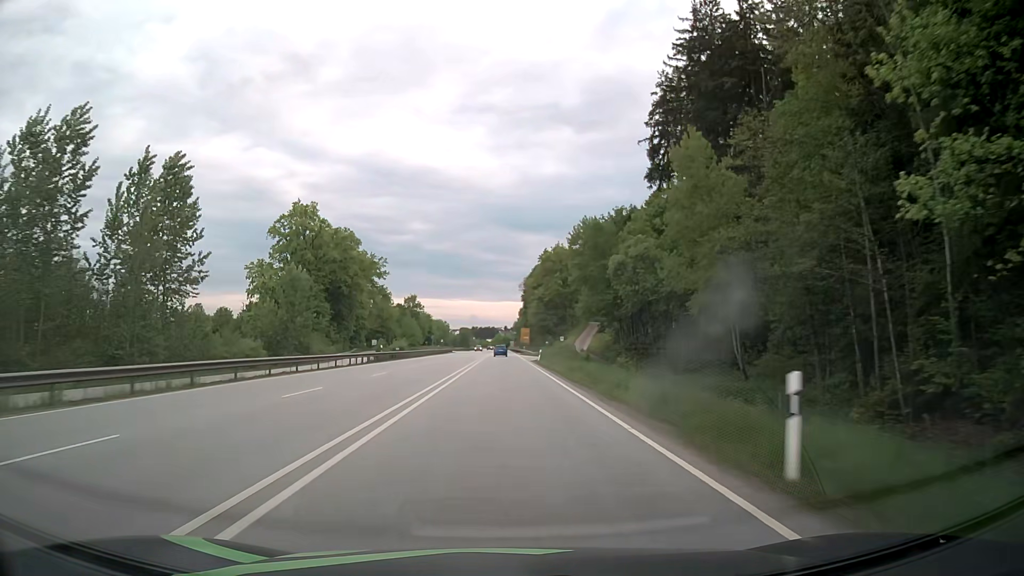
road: primary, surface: asphalt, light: Day
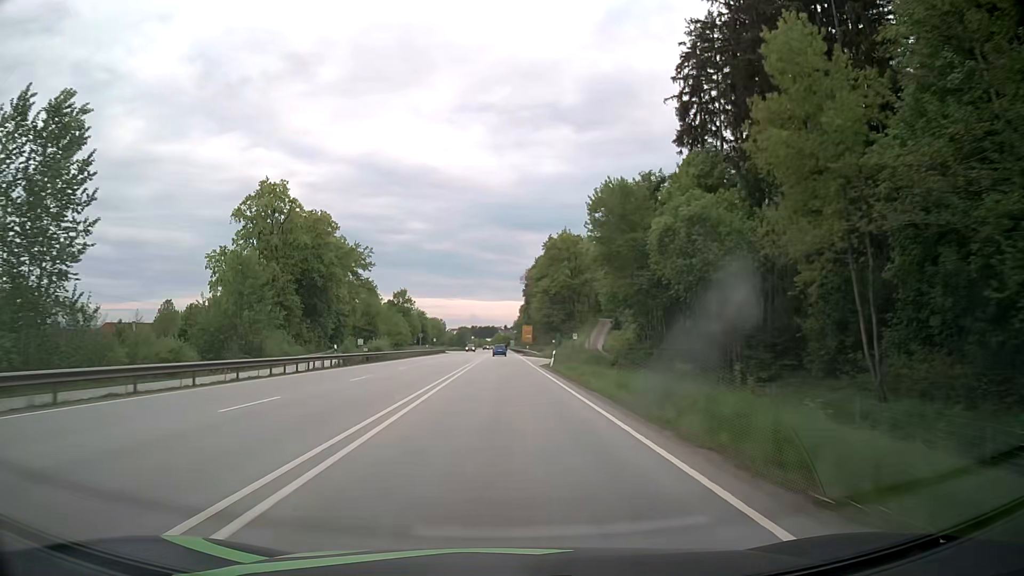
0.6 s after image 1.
(0.0, +15.8) m; 0°
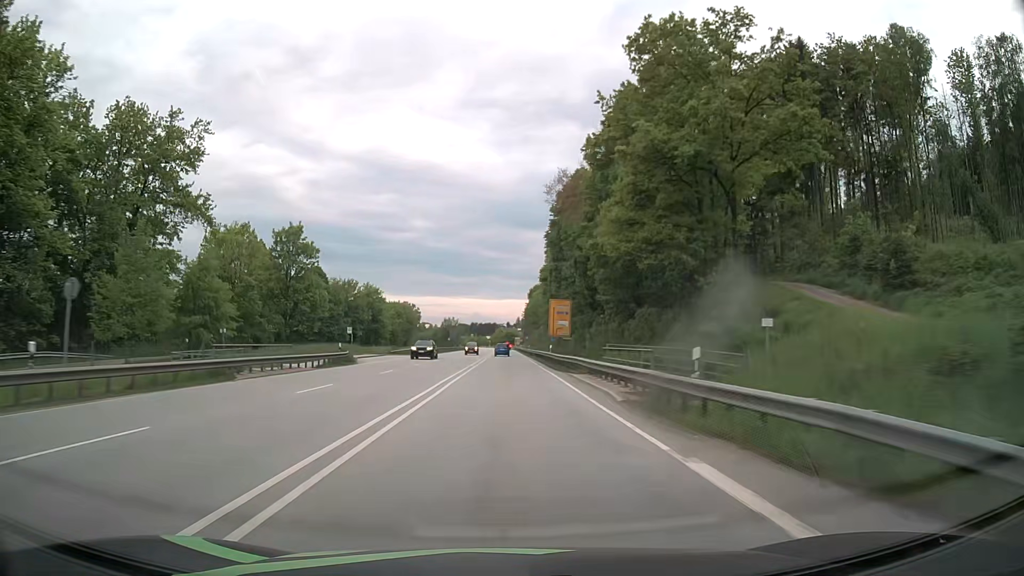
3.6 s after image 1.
(-0.3, +79.1) m; 0°
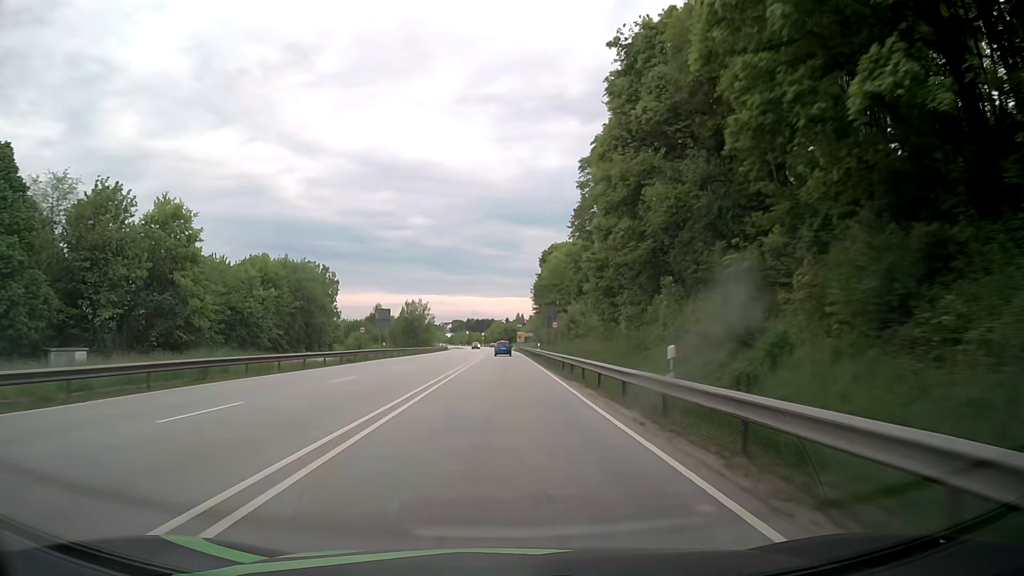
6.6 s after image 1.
(+0.7, +79.2) m; 0°
